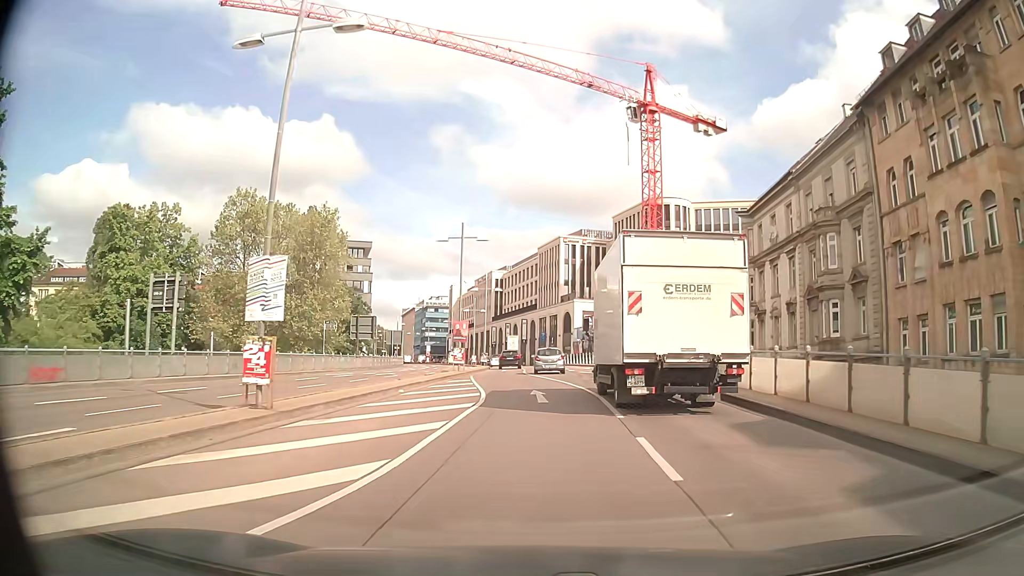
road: primary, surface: asphalt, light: Day
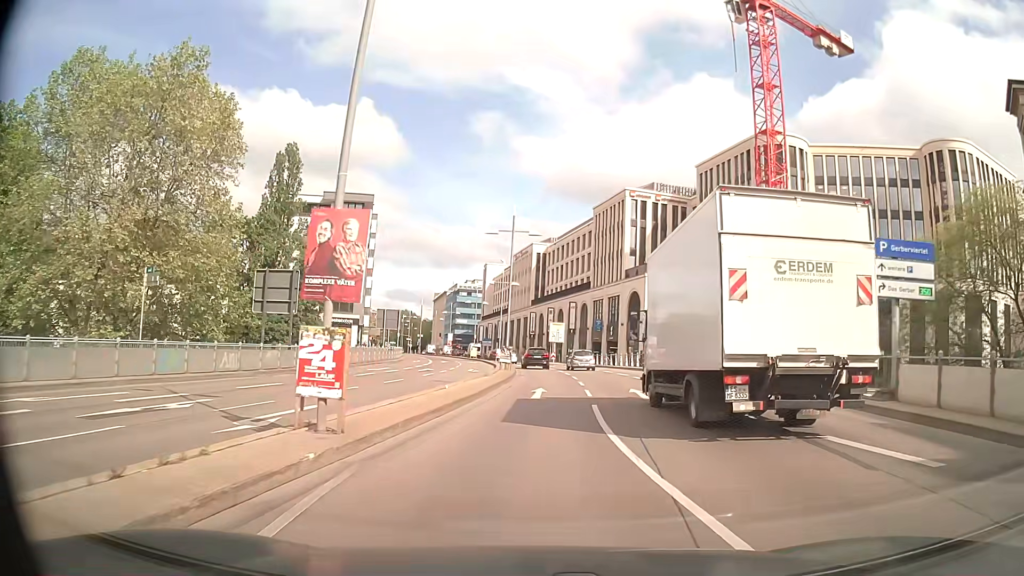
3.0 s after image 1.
(-0.6, +30.3) m; -4°
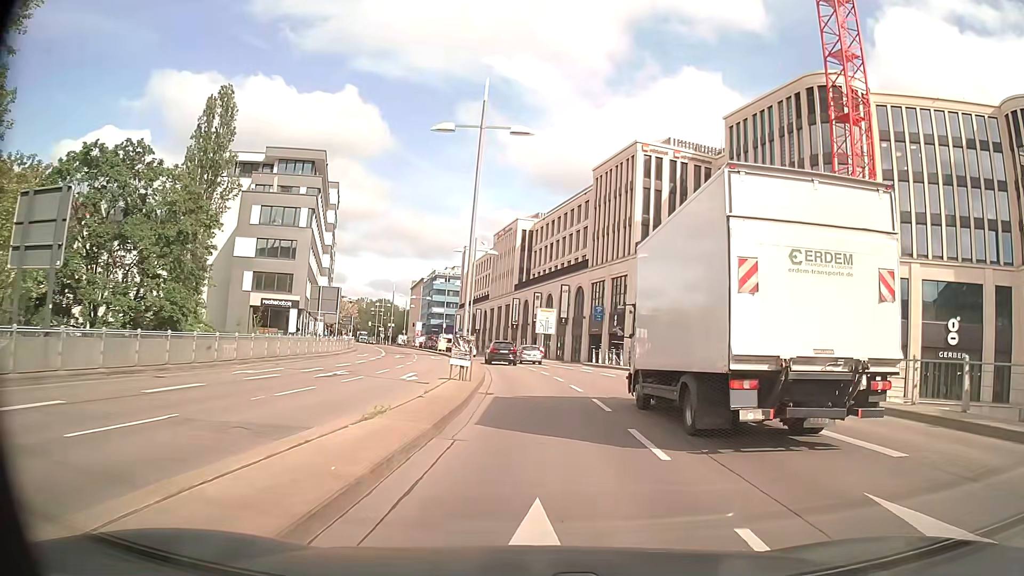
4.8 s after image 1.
(+0.3, +17.4) m; +2°
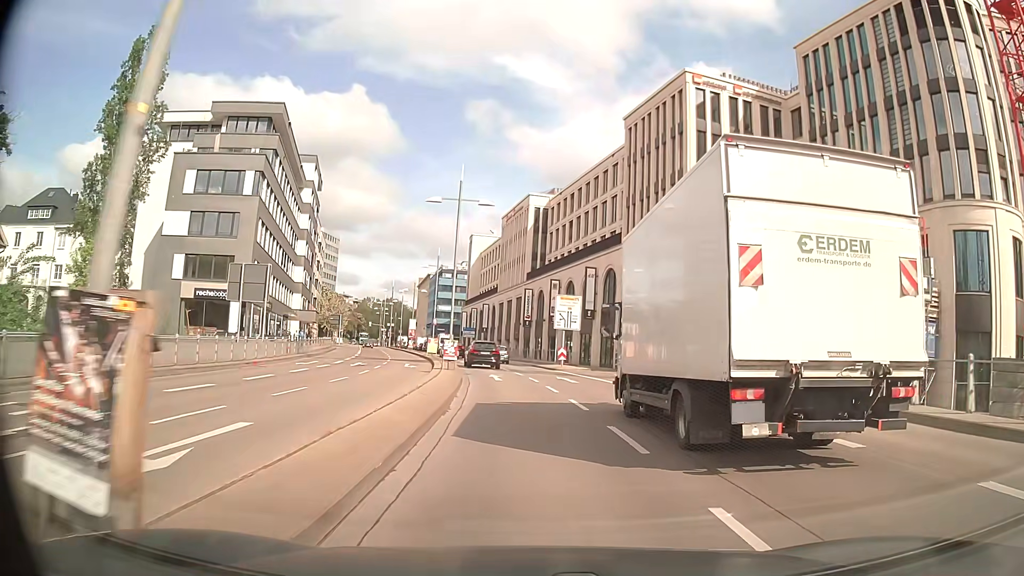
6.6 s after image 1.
(0.0, +17.2) m; -1°
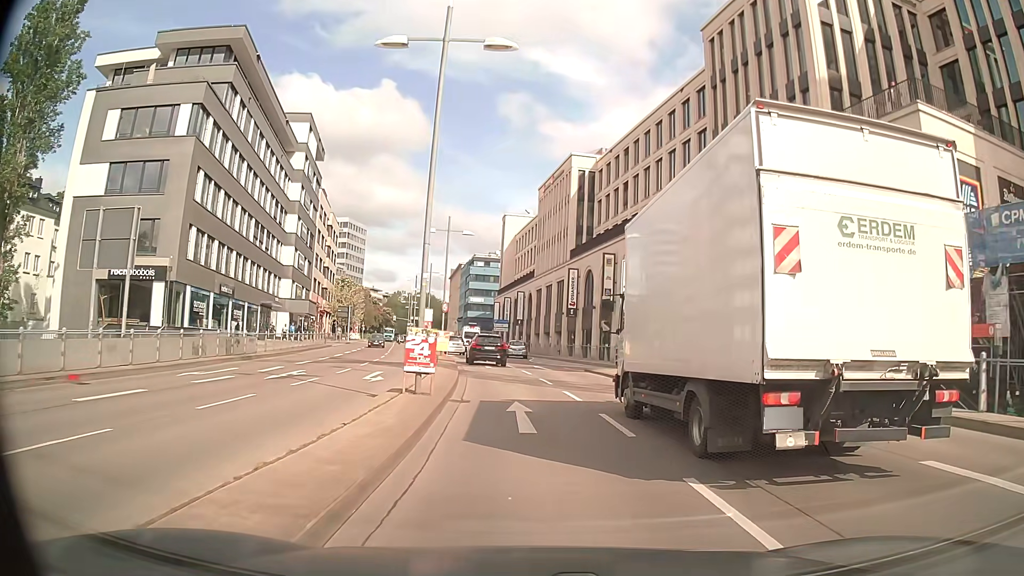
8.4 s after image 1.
(-0.6, +16.7) m; -4°
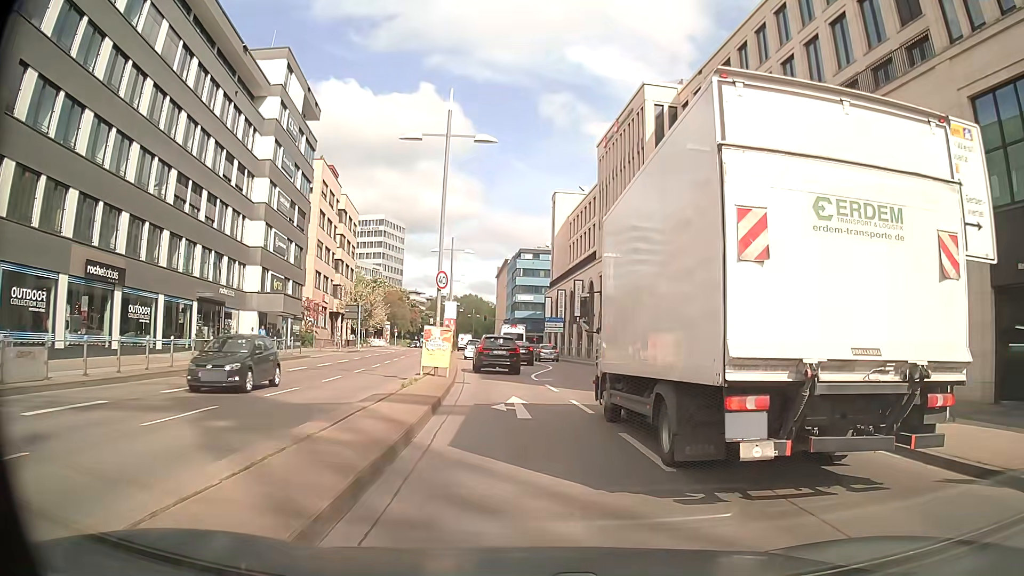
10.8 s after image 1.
(-0.7, +20.4) m; -4°
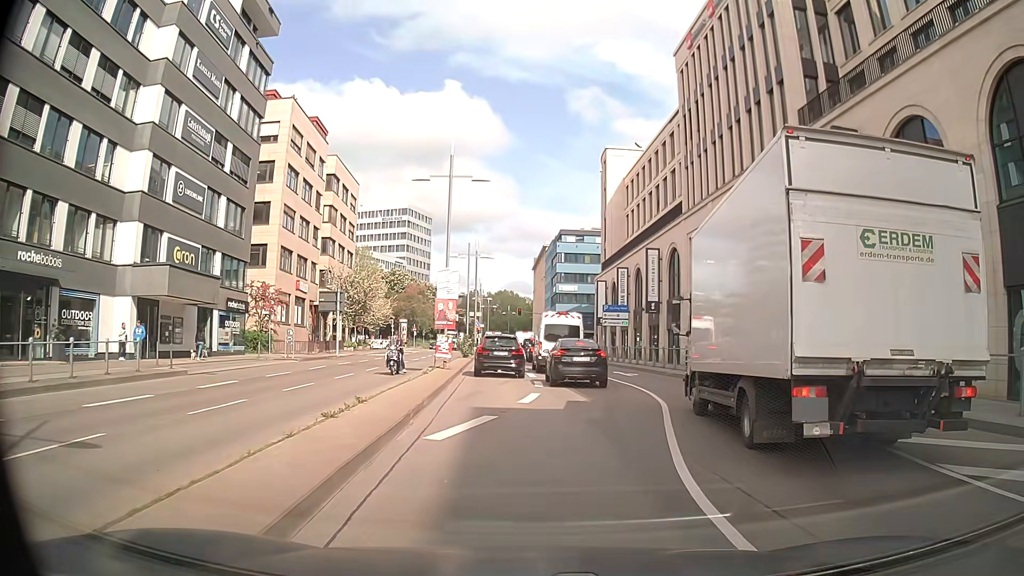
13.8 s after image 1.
(-1.3, +21.9) m; -4°
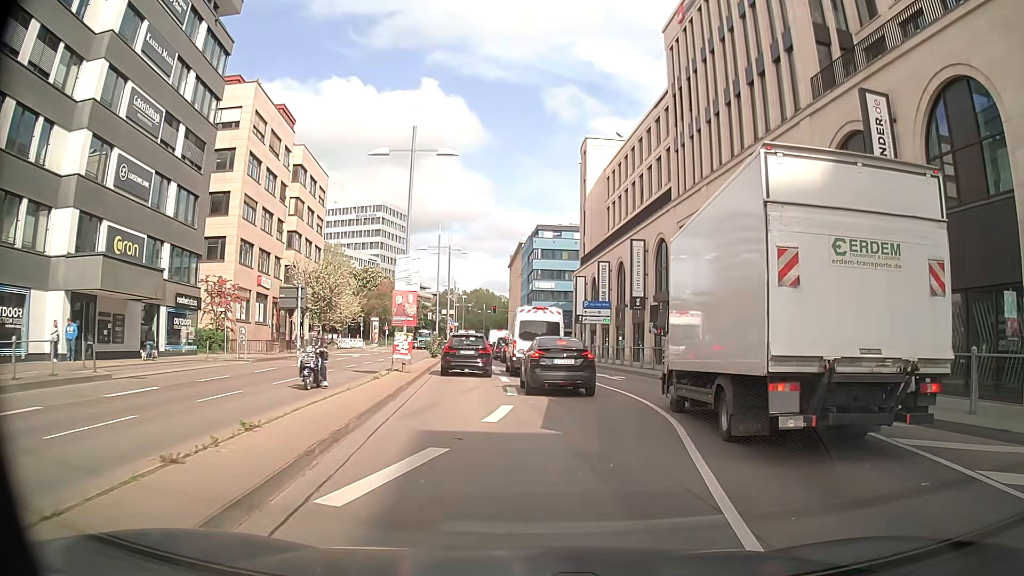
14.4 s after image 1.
(+0.1, +3.7) m; +3°
